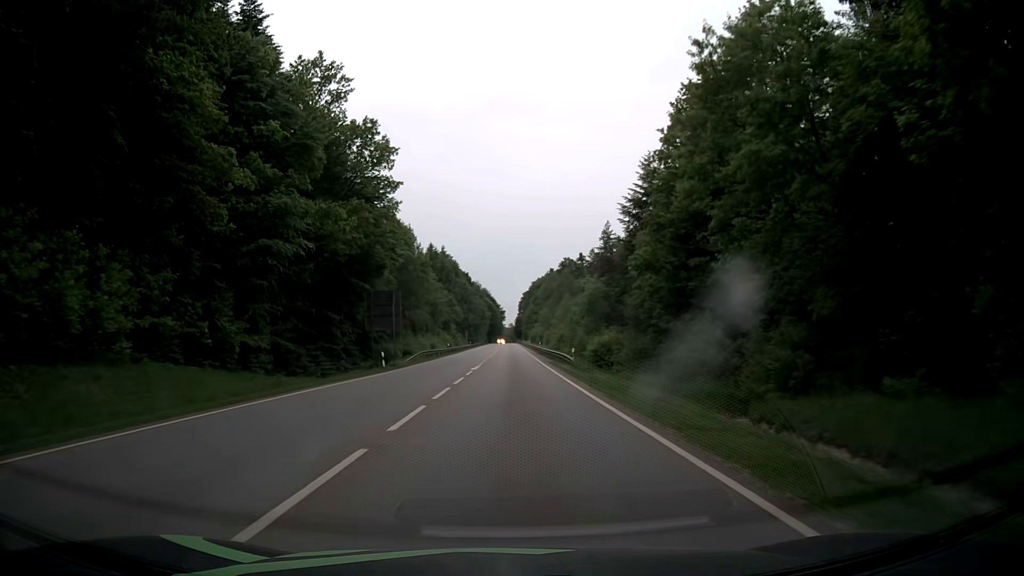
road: secondary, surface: asphalt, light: Day
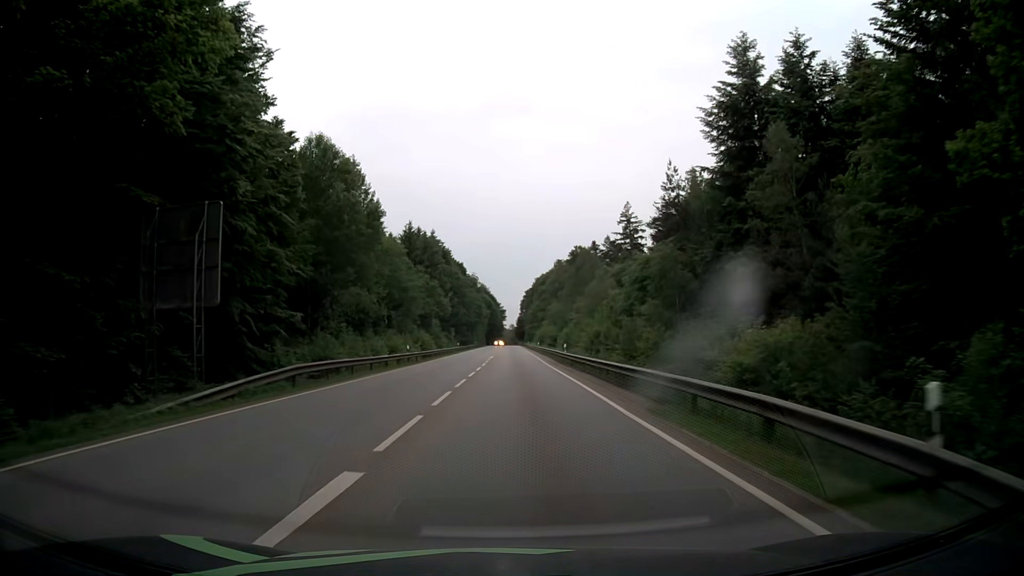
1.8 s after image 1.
(+0.1, +32.0) m; 0°
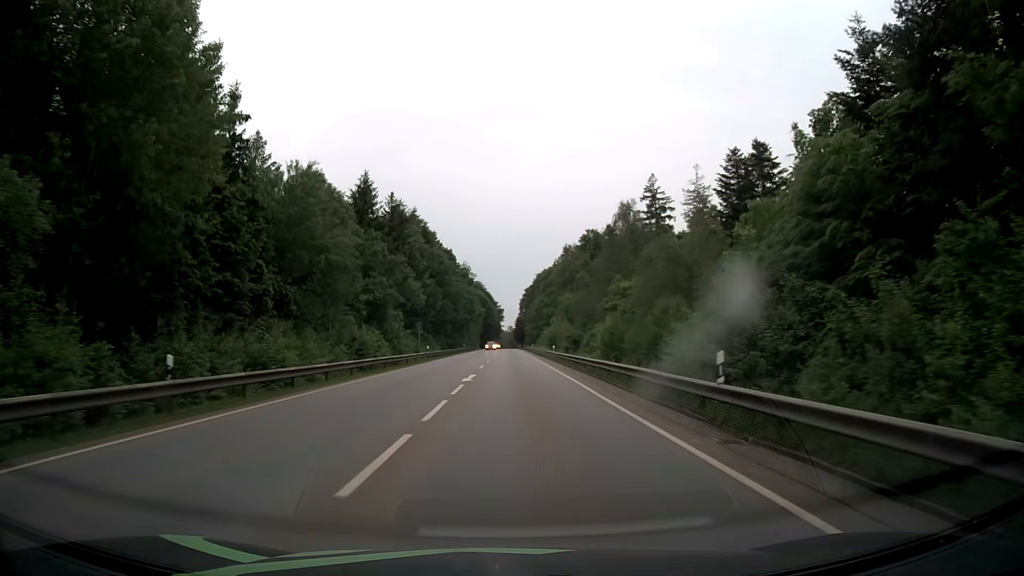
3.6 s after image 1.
(+0.1, +32.5) m; 0°
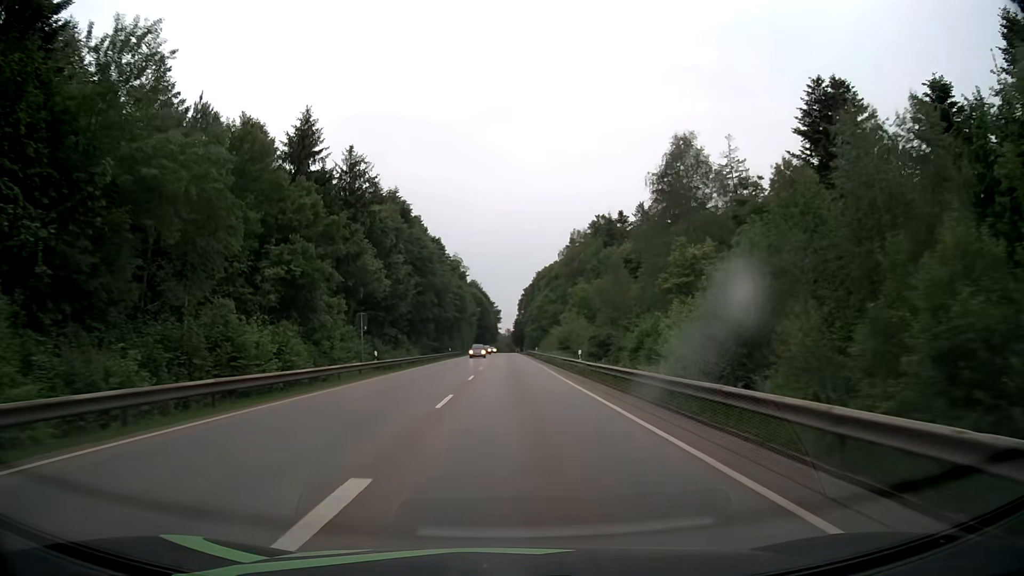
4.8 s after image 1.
(0.0, +21.8) m; 0°
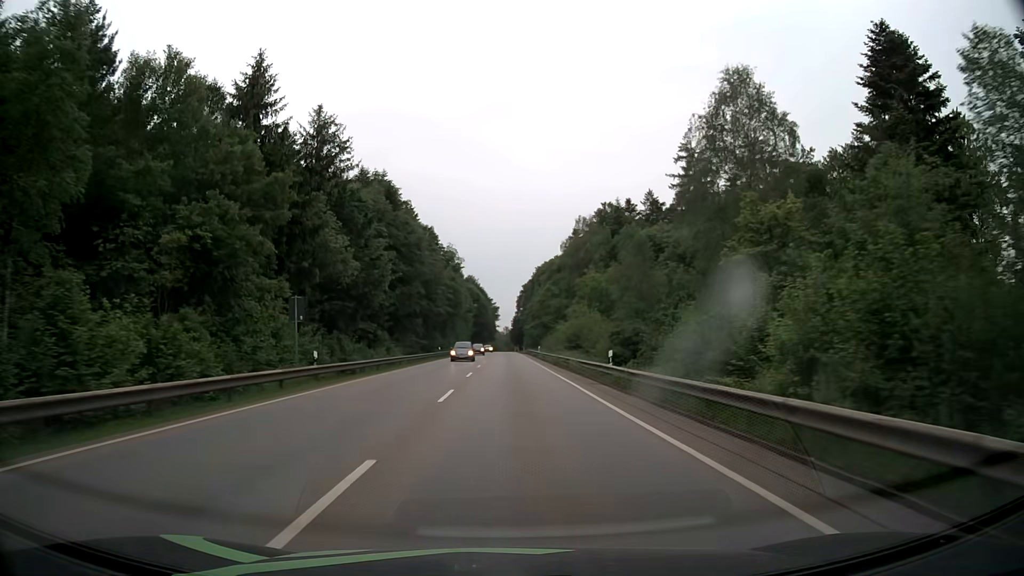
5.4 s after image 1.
(0.0, +11.0) m; 0°
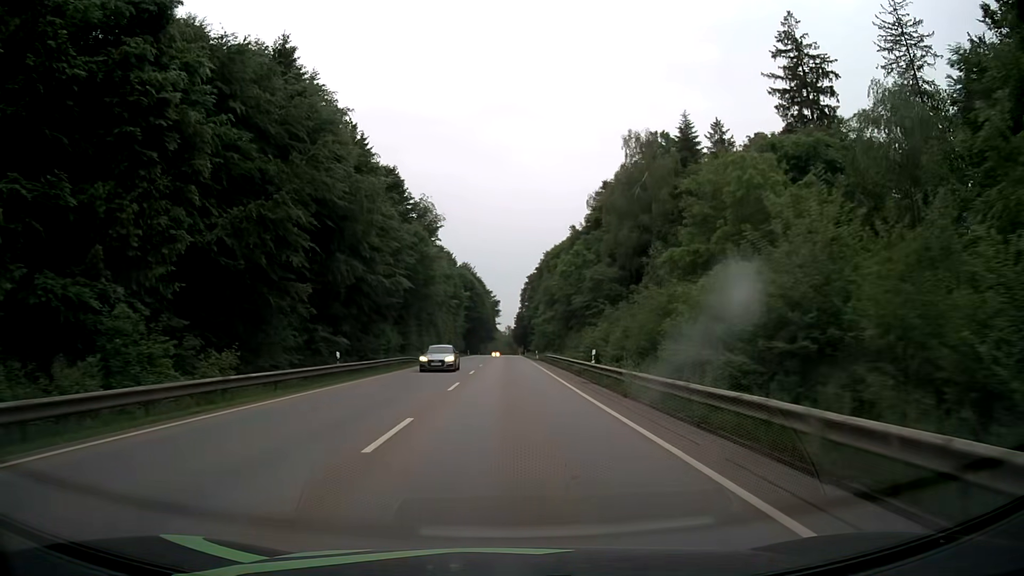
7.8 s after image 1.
(0.0, +44.0) m; 0°
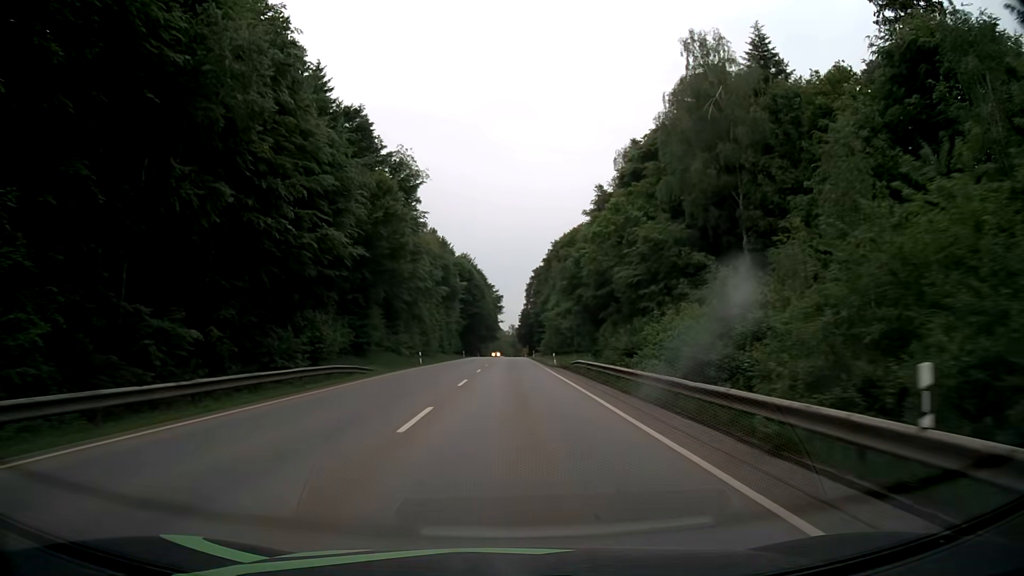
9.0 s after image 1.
(-0.1, +22.1) m; -1°
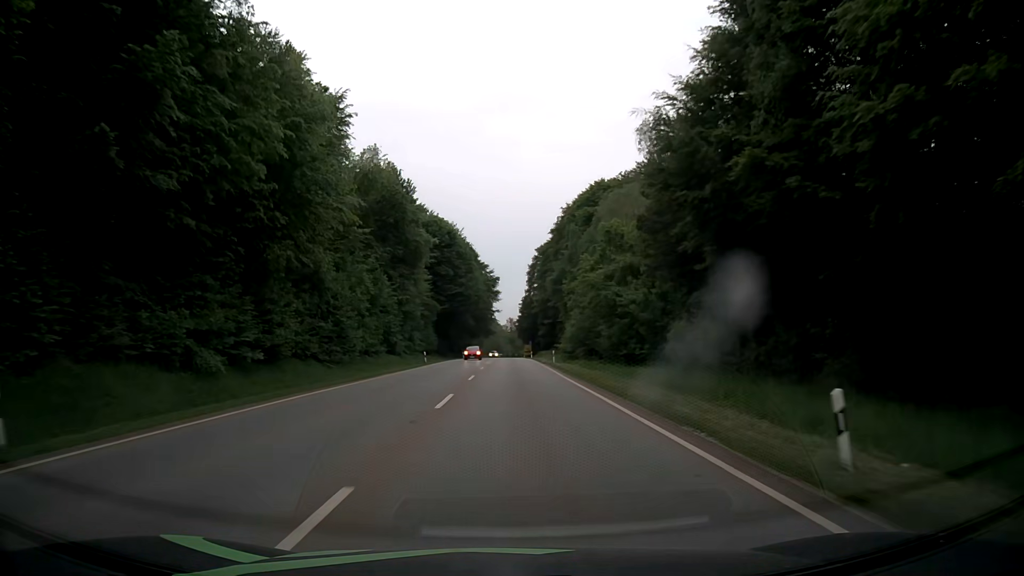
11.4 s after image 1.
(+0.1, +44.5) m; 0°
(0, +10) (0, +20) (0, +30) (0, +40) (0, +50) (0, +60) (+1, +70) (+1, +80) (+1, +90) (+1, +100) m
